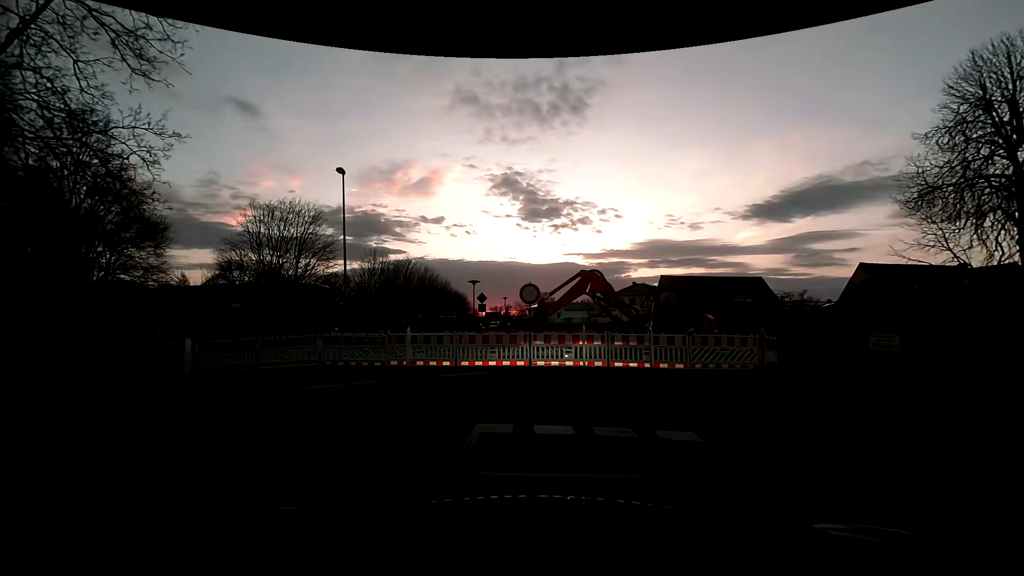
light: Sunrise
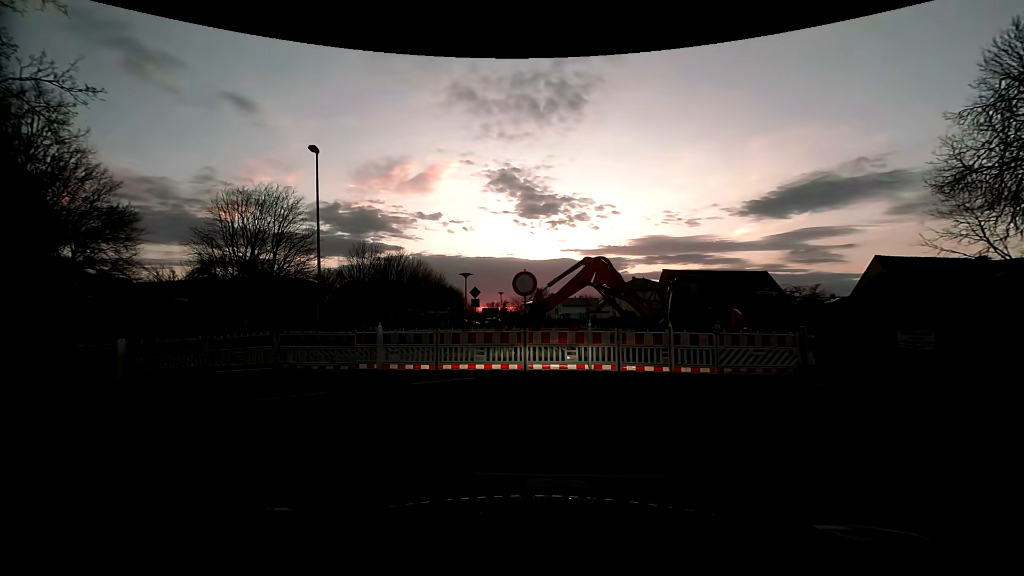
(0.0, +2.2) m; +1°
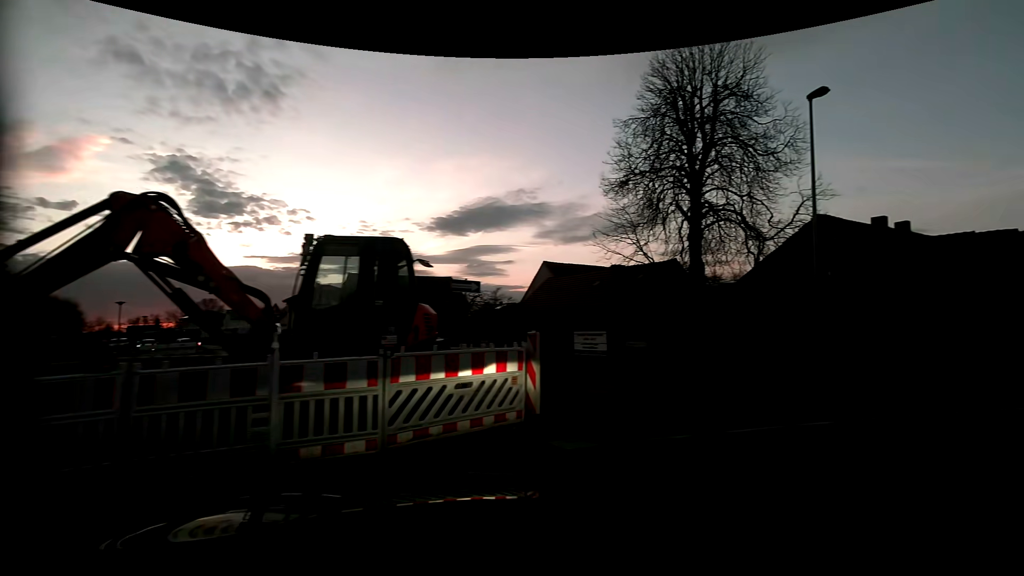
(+1.4, +7.1) m; +35°
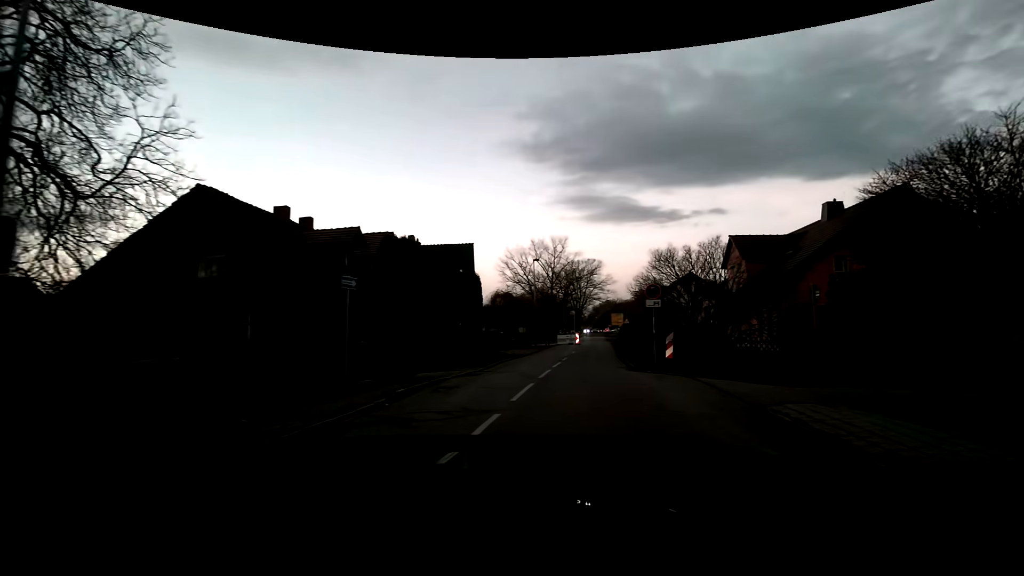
(+5.6, +8.5) m; +56°
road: residential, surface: asphalt
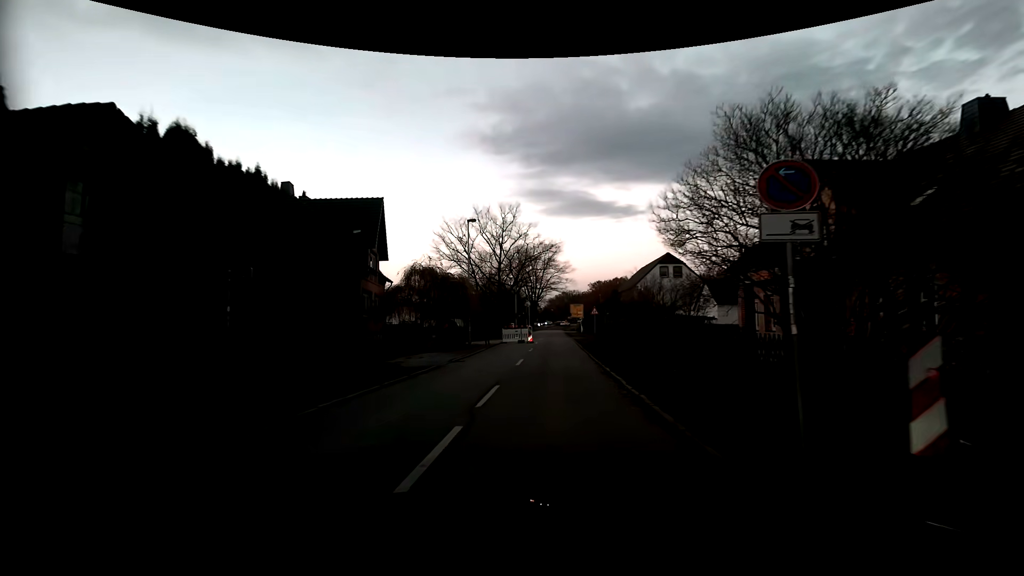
(+1.0, +15.3) m; +5°
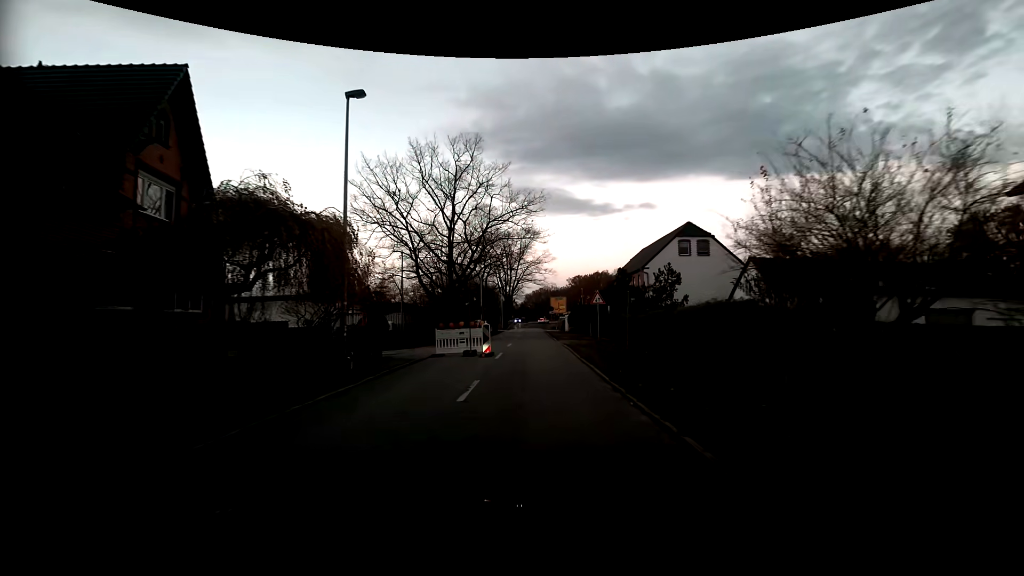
(+0.3, +18.0) m; +2°
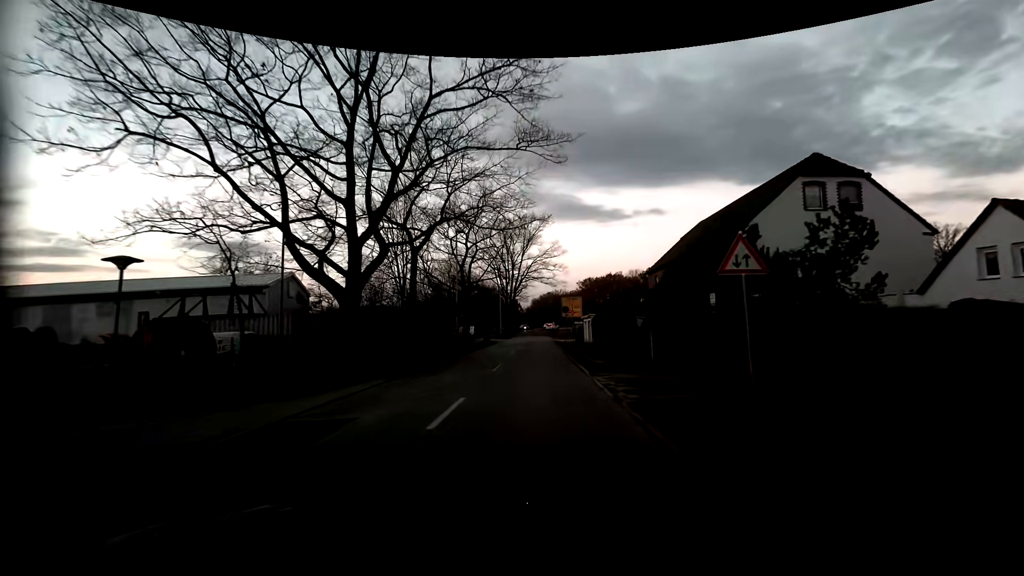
(0.0, +20.0) m; -1°
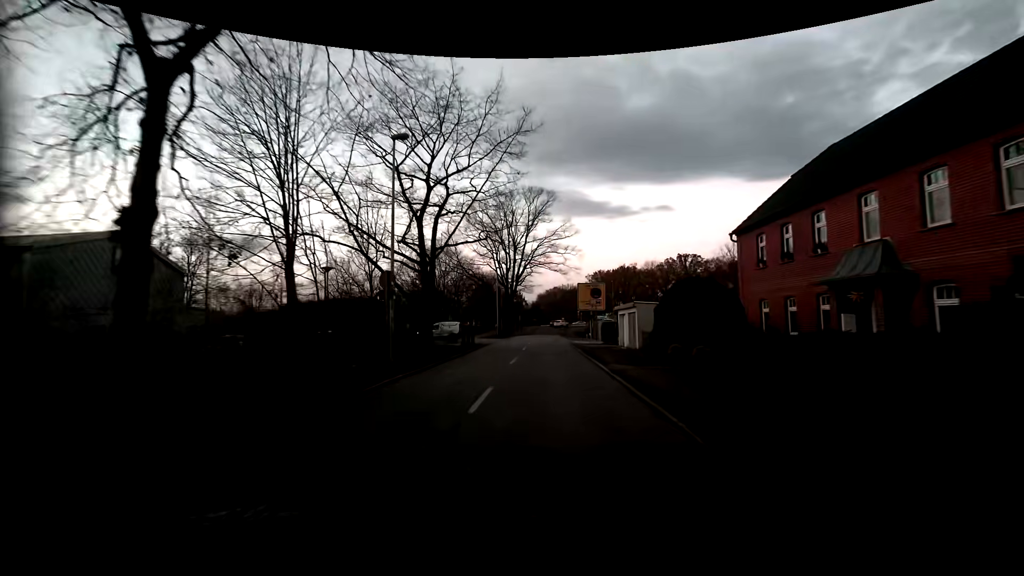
(-0.1, +17.5) m; 0°
(0, +10) (0, +20) (+1, +30) (+1, +40) (+1, +50) (+1, +60) (+1, +70) (+1, +80) (+2, +90) (+2, +100) m
